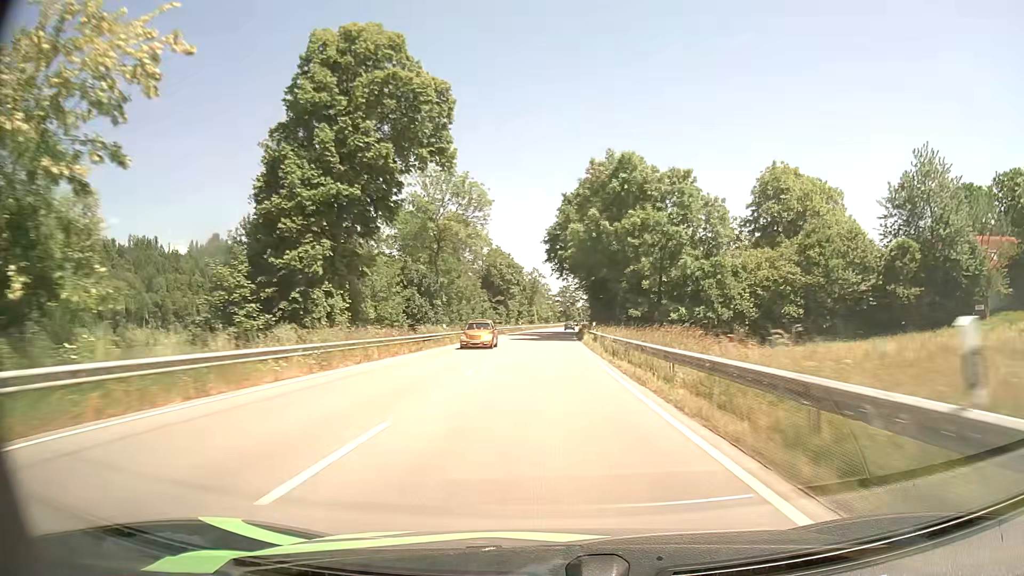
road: primary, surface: asphalt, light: Day
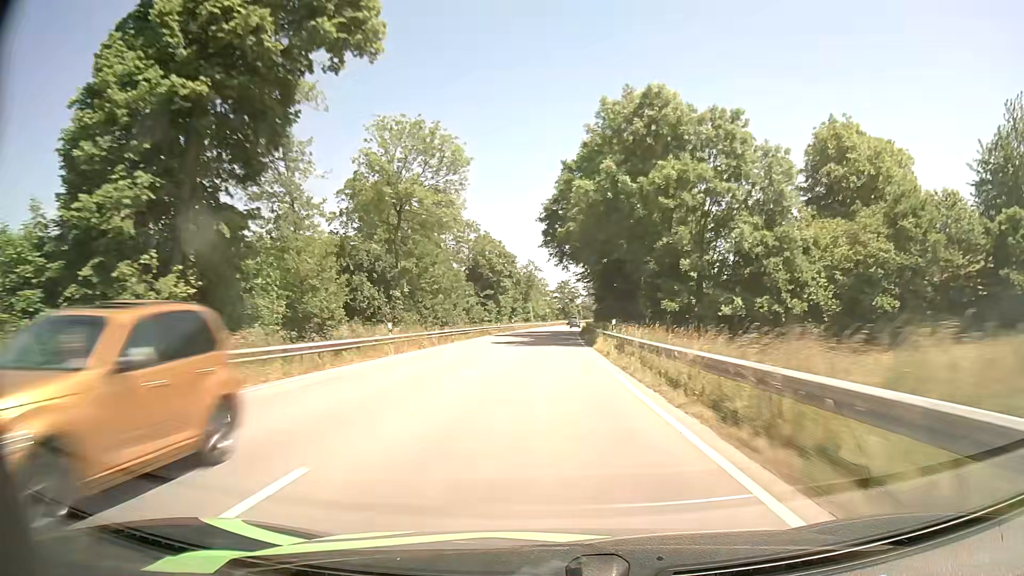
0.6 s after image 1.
(+0.1, +14.8) m; +1°
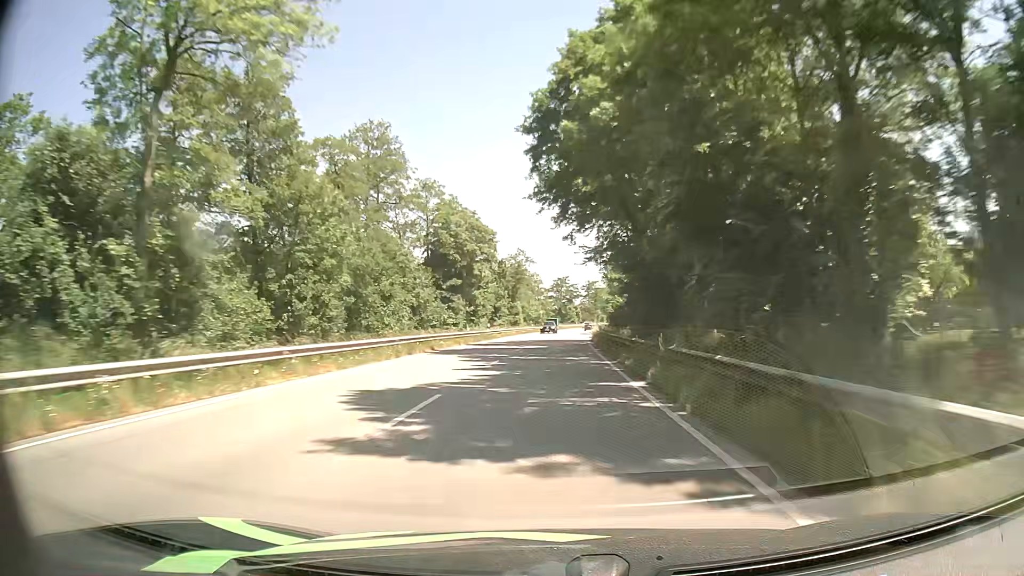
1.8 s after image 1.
(0.0, +28.9) m; 0°
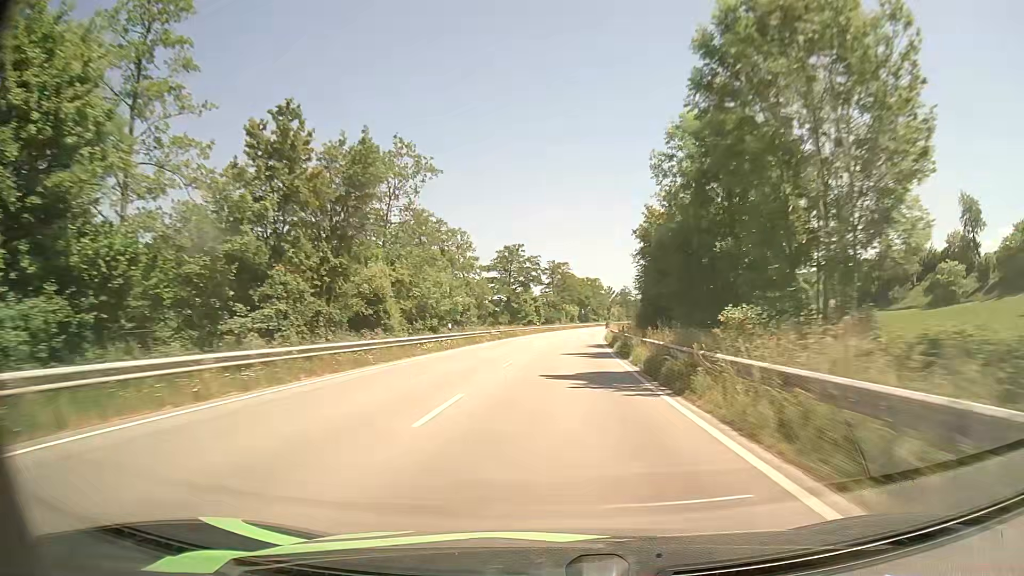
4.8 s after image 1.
(+2.4, +71.3) m; +4°
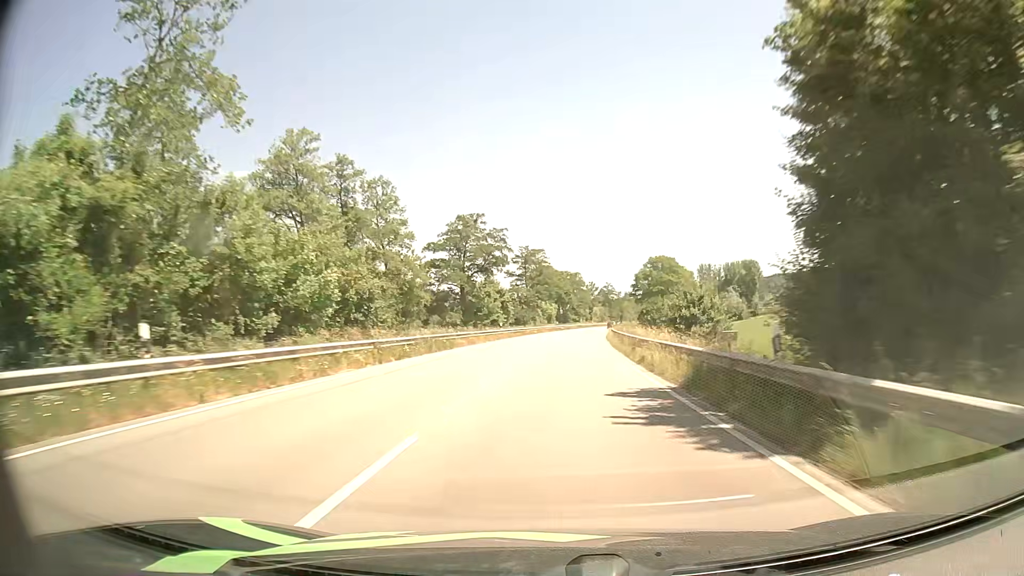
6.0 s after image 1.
(+0.4, +28.7) m; +2°
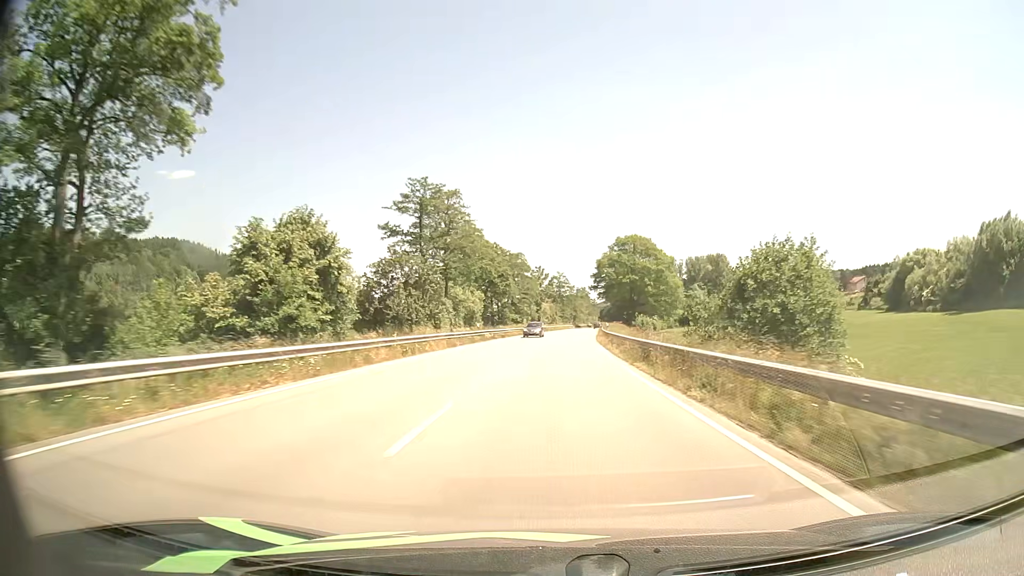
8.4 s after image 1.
(+2.4, +56.5) m; +5°
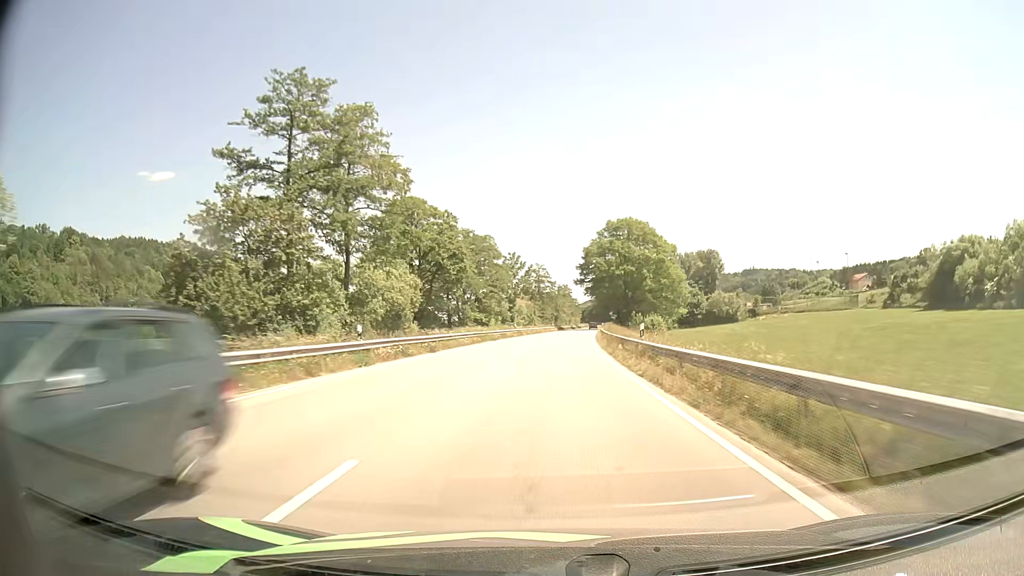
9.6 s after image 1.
(+0.6, +28.2) m; +2°
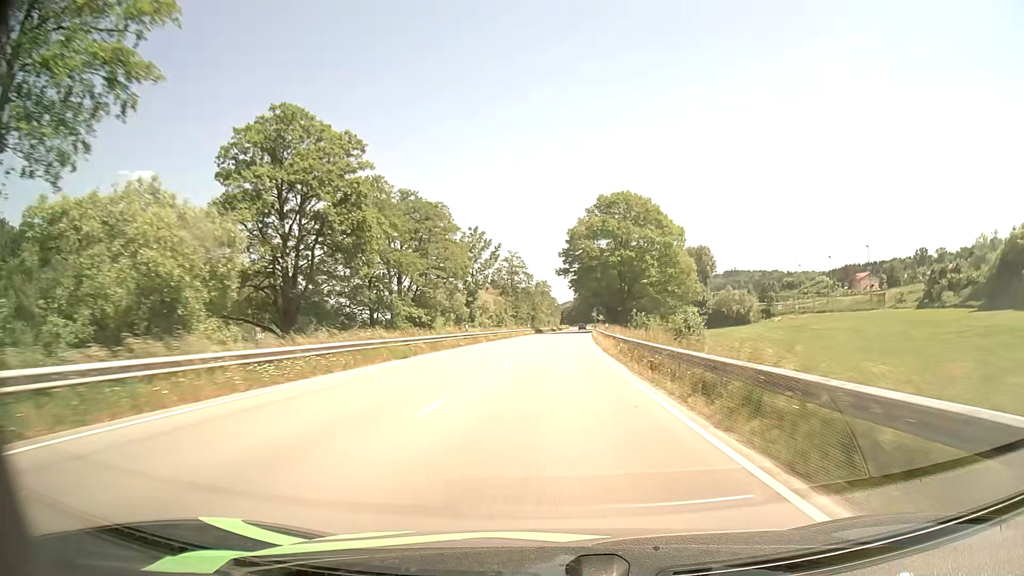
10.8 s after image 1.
(+0.3, +28.4) m; +2°
(0, +10) (0, +20) (+1, +30) (+1, +40) (+1, +50) (+2, +60) (+2, +70) (+3, +80) (+4, +90) (+4, +100) m
